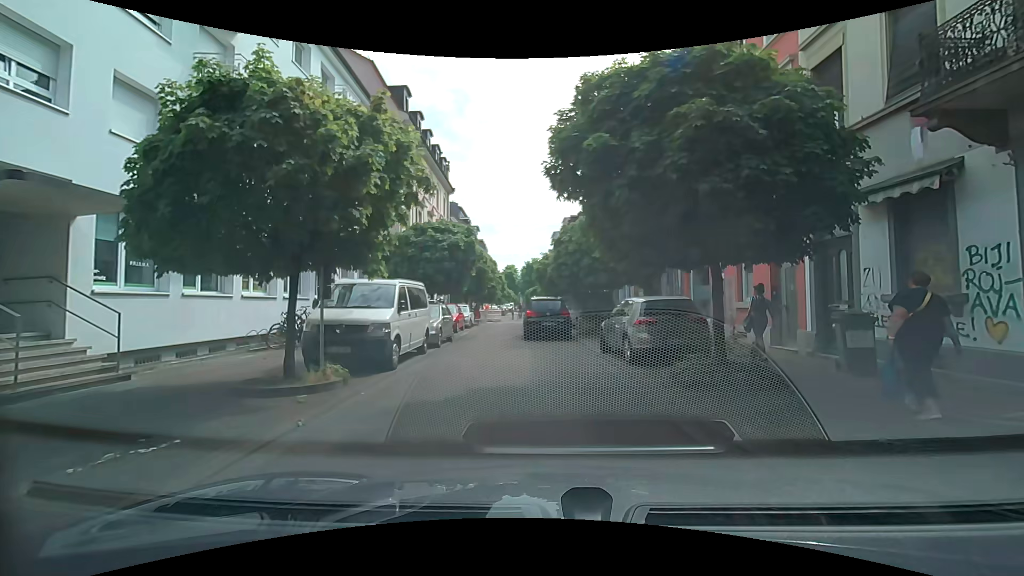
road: residential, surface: paving_stones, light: Day
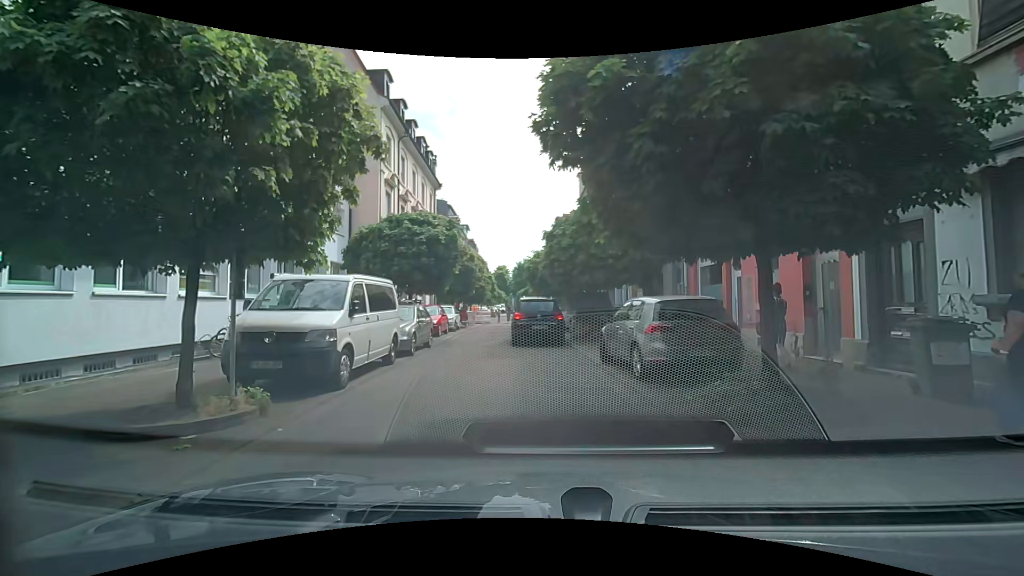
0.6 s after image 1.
(0.0, +2.2) m; +1°
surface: asphalt
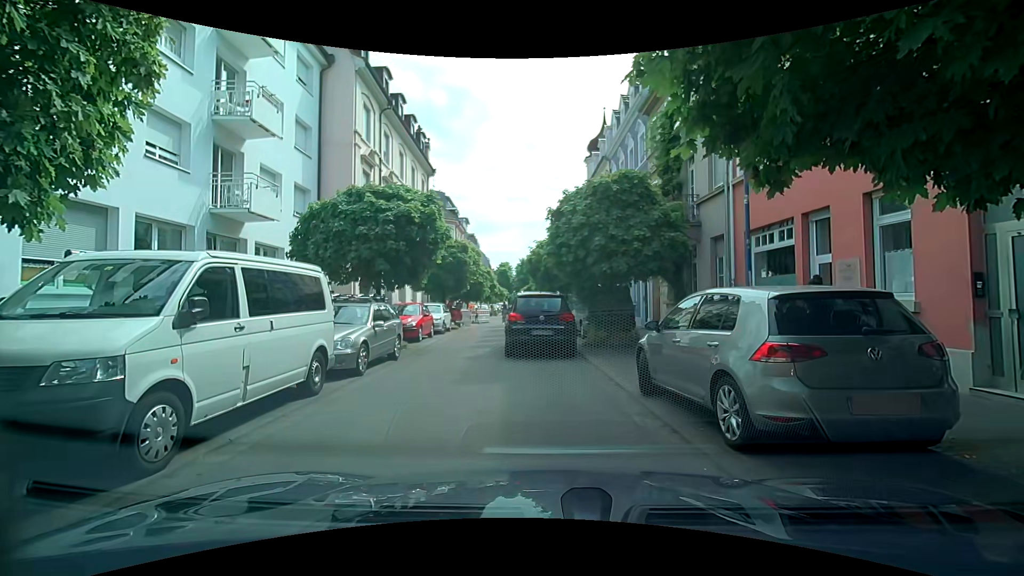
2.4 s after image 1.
(0.0, +3.9) m; -2°
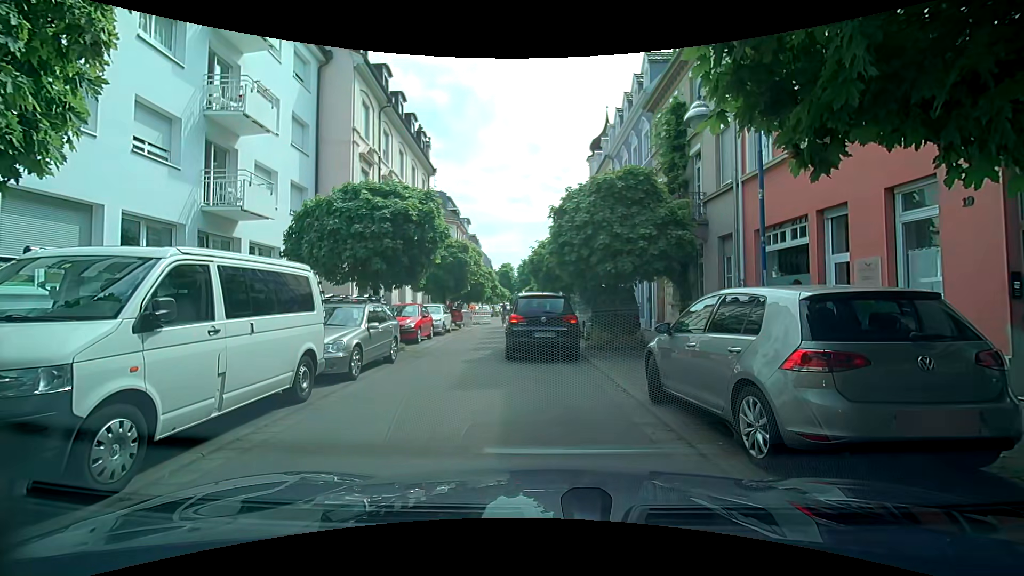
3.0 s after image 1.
(0.0, +0.4) m; 0°
